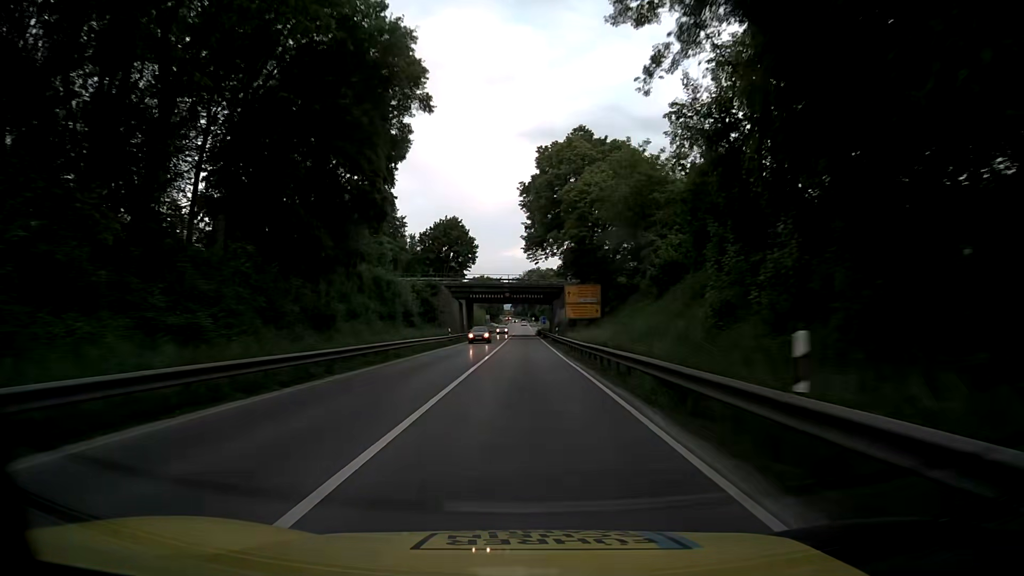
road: trunk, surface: asphalt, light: Day
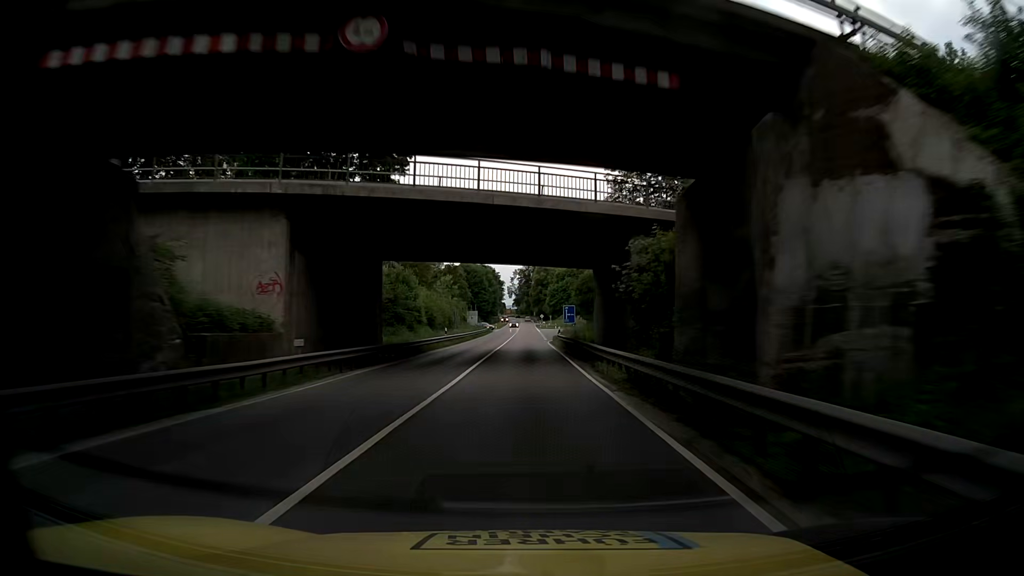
(-0.2, +67.7) m; 0°
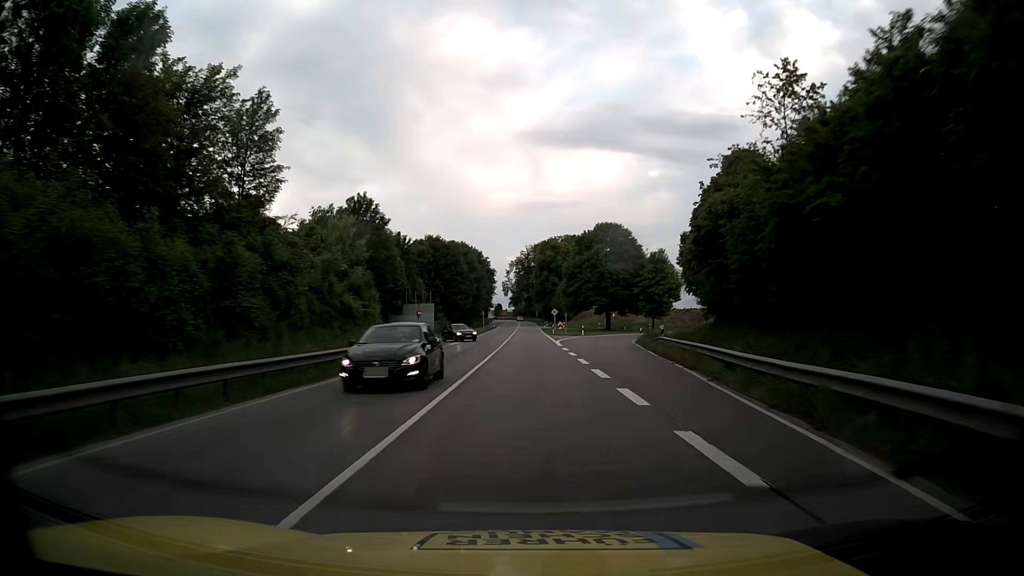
(-0.2, +67.6) m; 0°
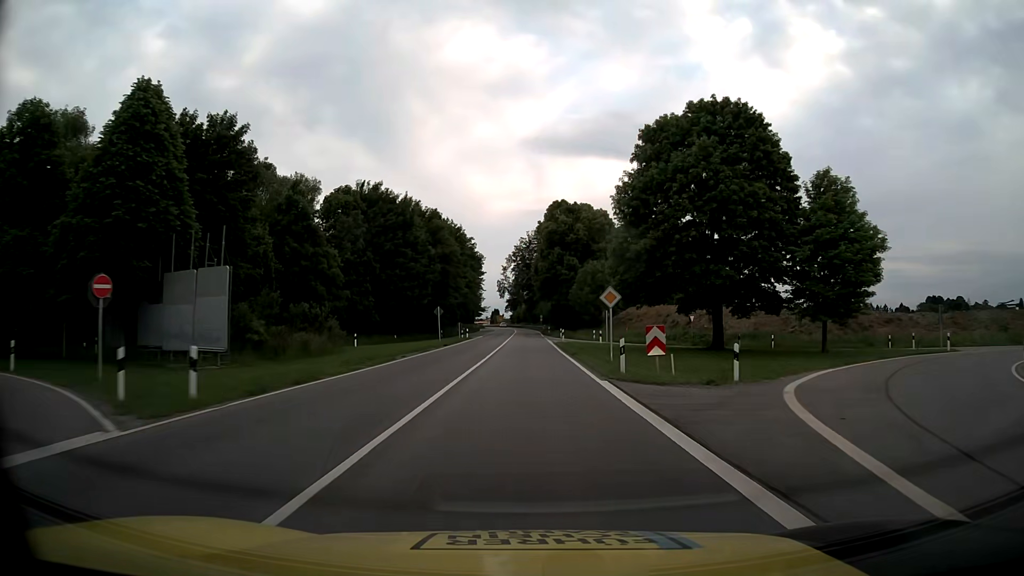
(+0.2, +53.9) m; 0°
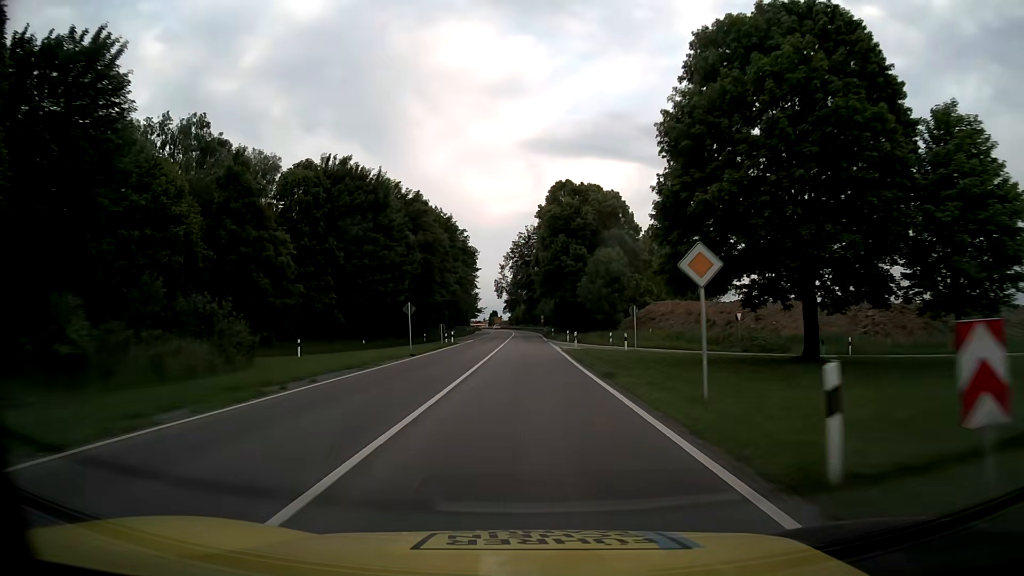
(0.0, +13.5) m; 0°
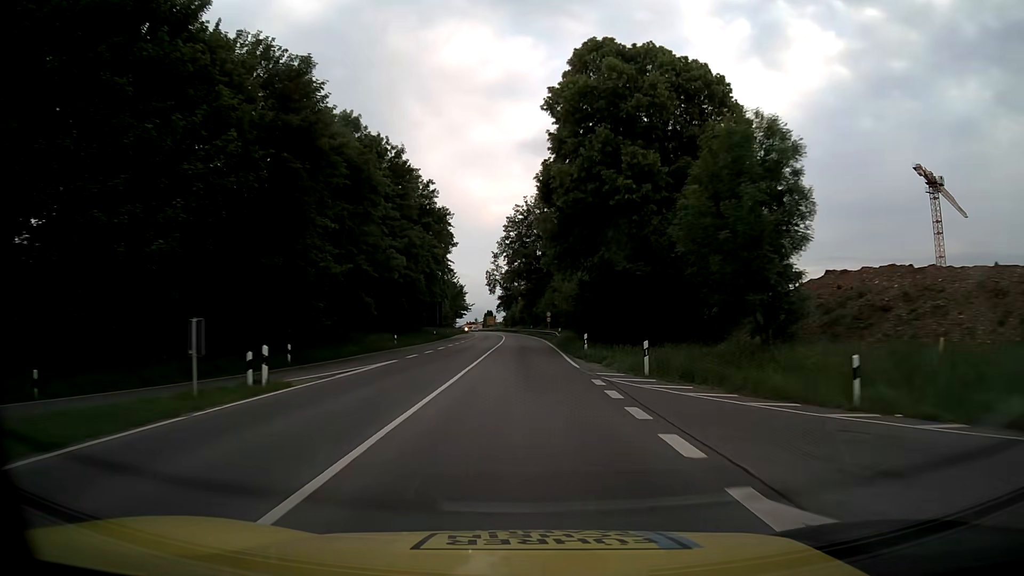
(0.0, +40.4) m; 0°
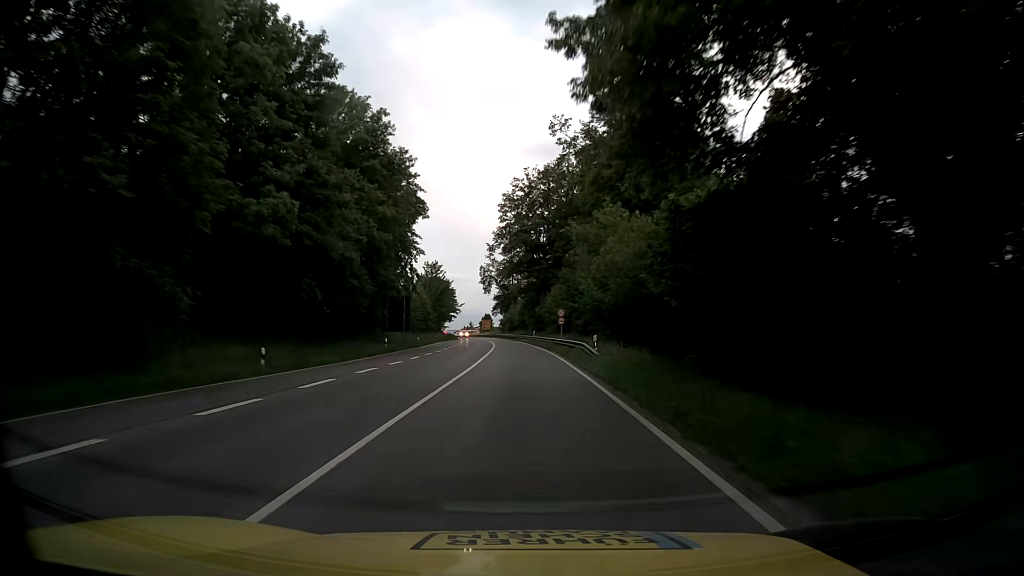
(0.0, +26.9) m; 0°
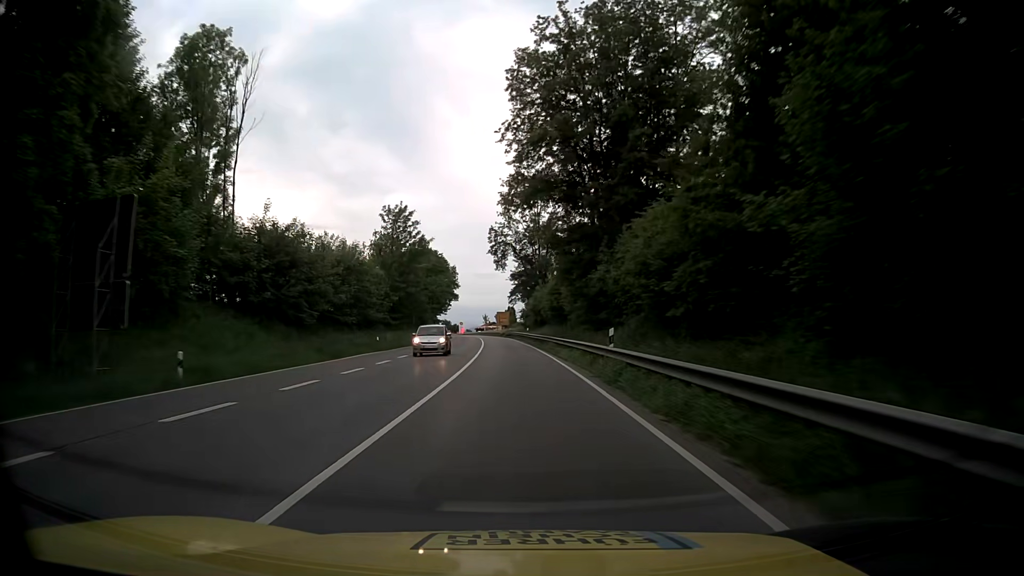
(-0.7, +53.9) m; -2°
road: primary
(0, +10) (0, +20) (-1, +30) (-1, +40) (-2, +50) (-2, +60) (-3, +70) (-4, +80) (-5, +90) (-6, +100) m
